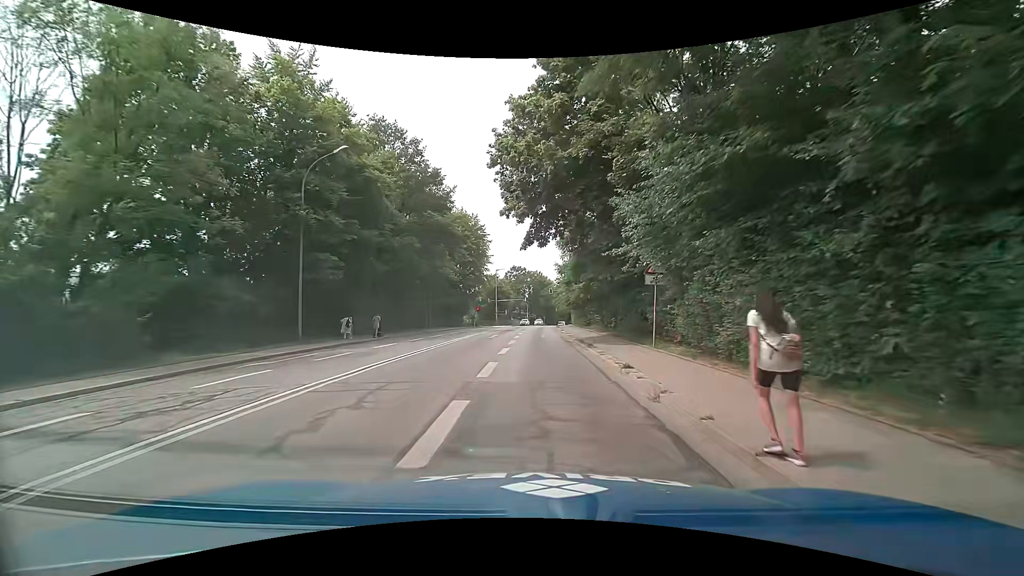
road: secondary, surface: asphalt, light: Day
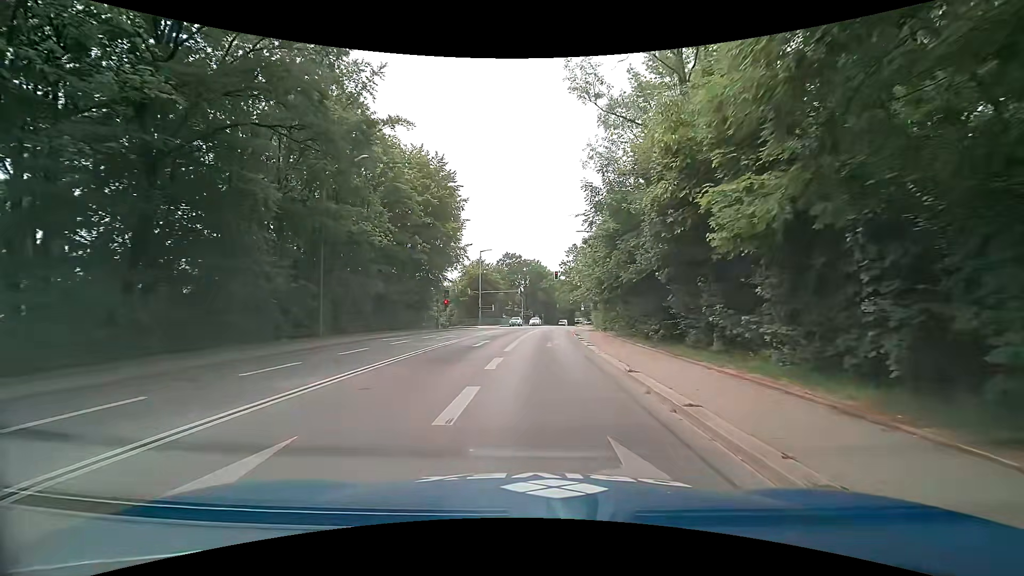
(+0.2, +28.4) m; 0°
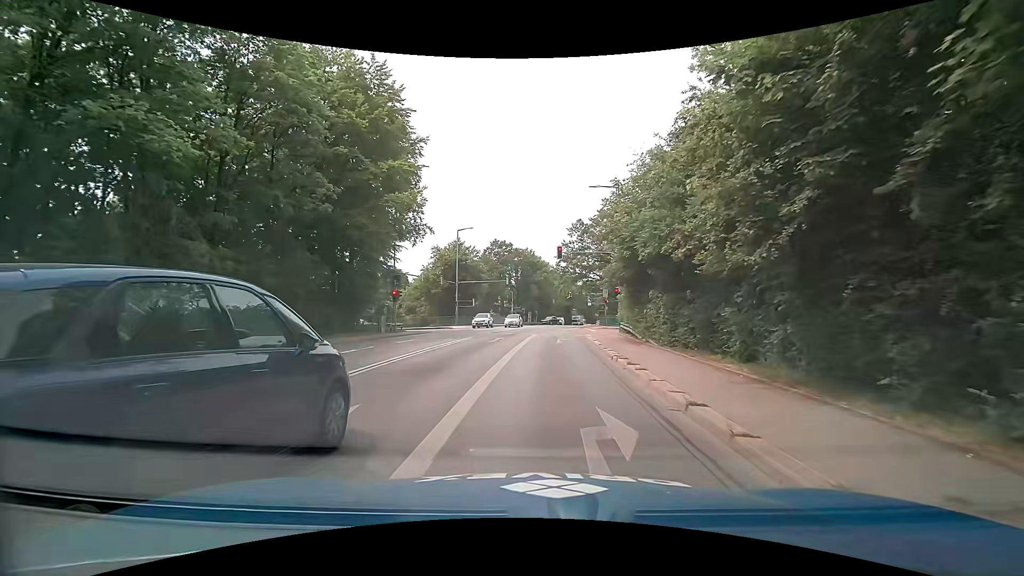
(+0.3, +18.3) m; +2°
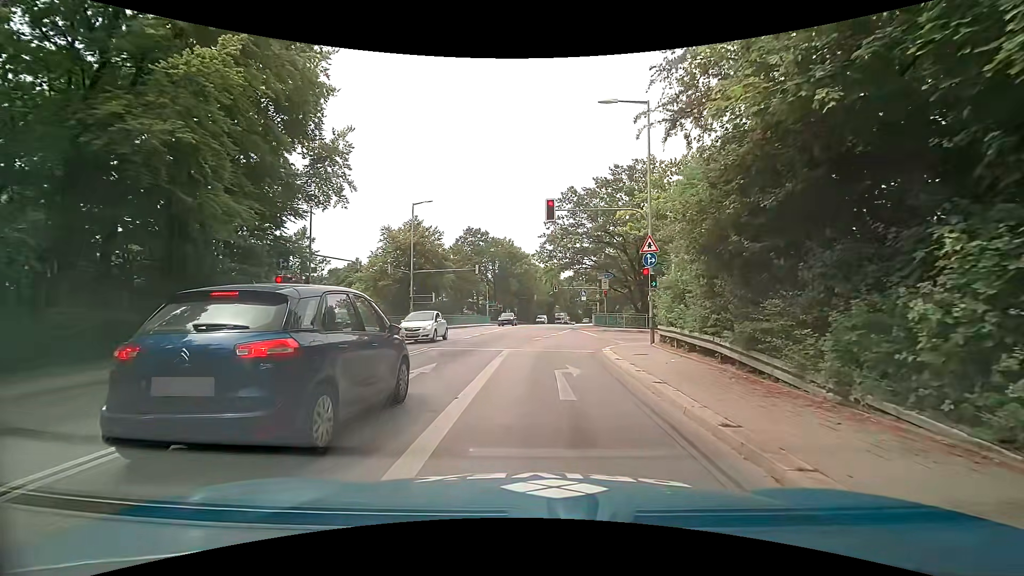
(+0.2, +14.4) m; +1°
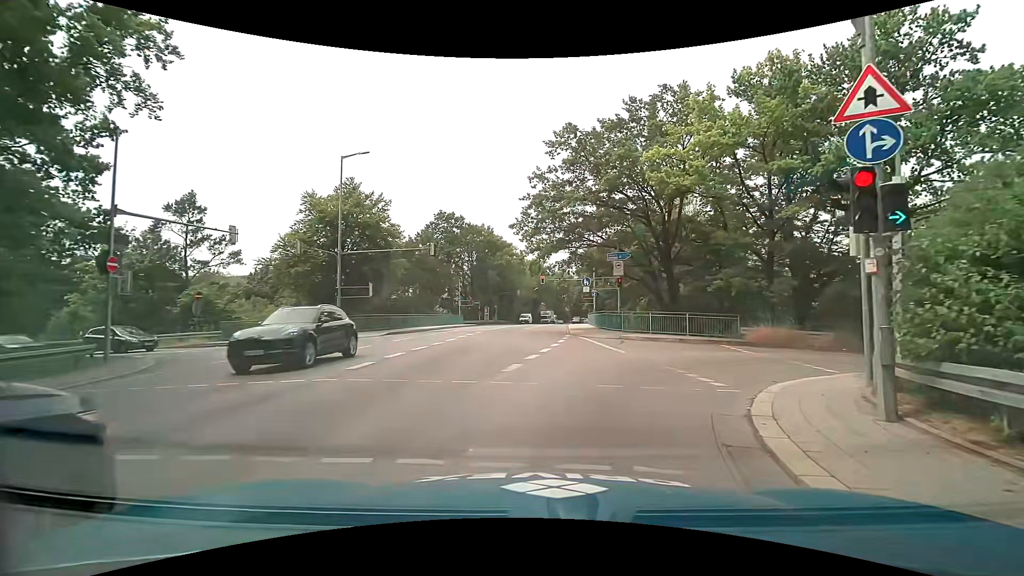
(+0.5, +14.8) m; +2°
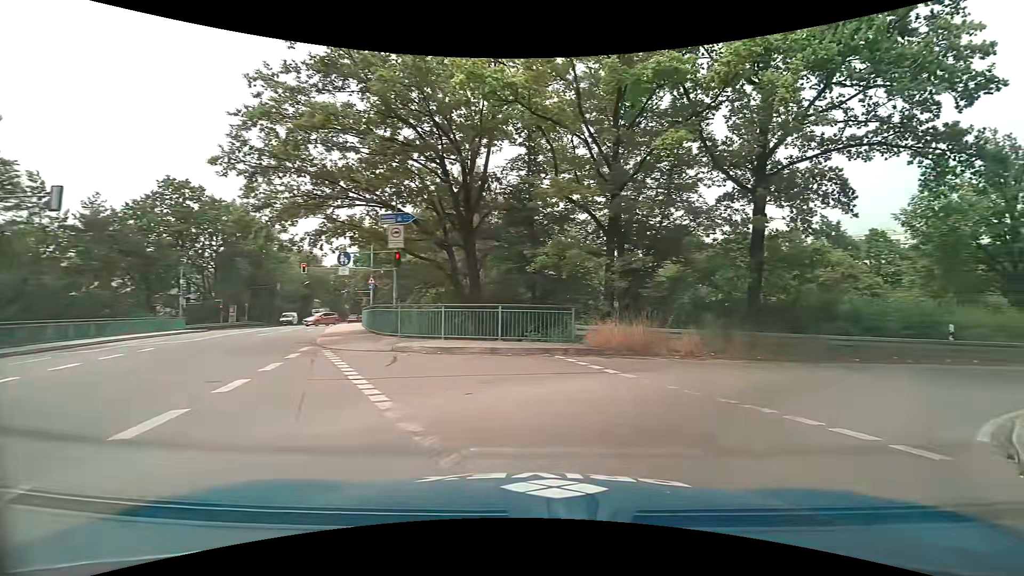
(+1.4, +11.1) m; +25°
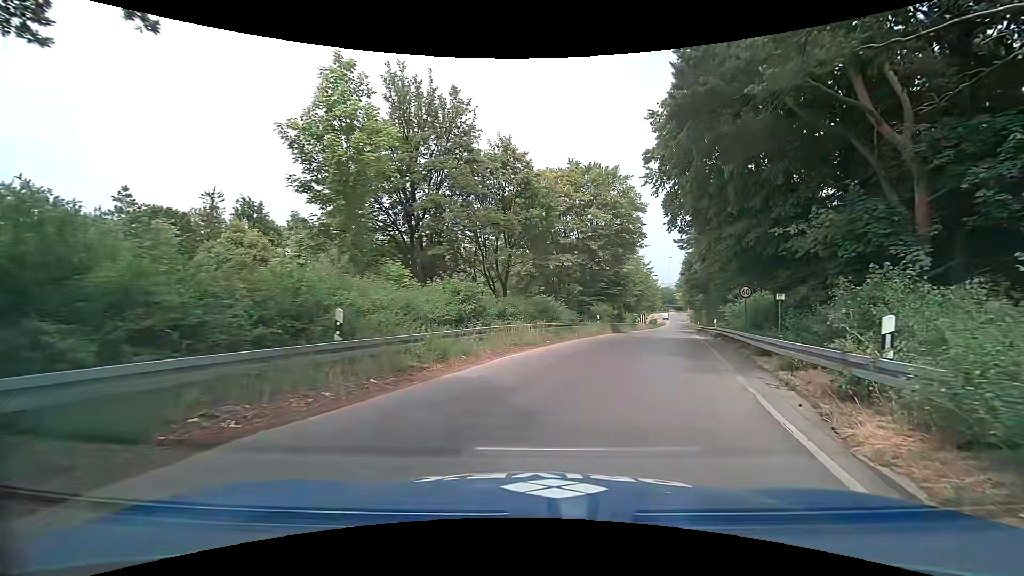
(+7.7, +13.0) m; +57°
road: trunk_link
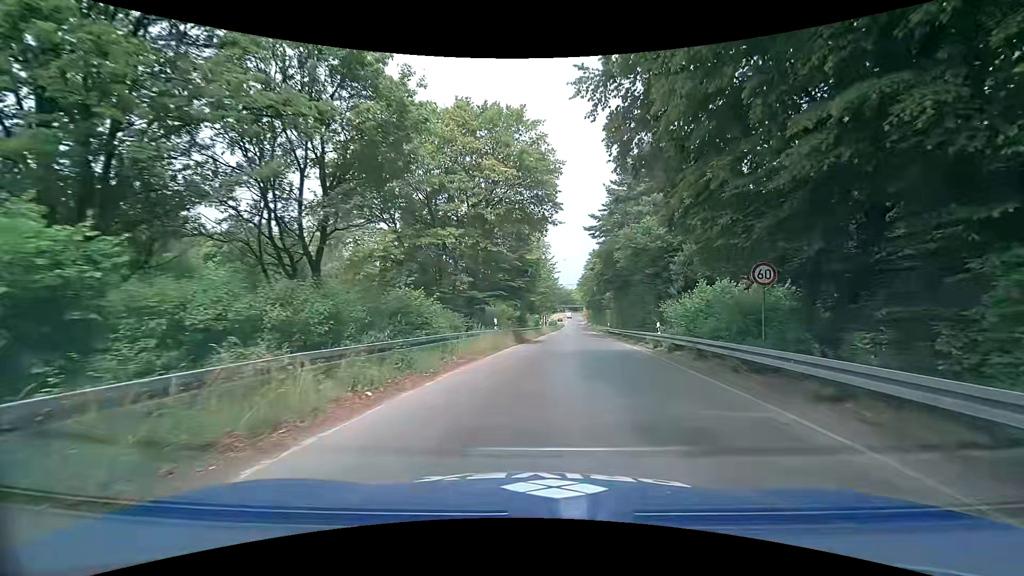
(+1.1, +12.2) m; +10°
